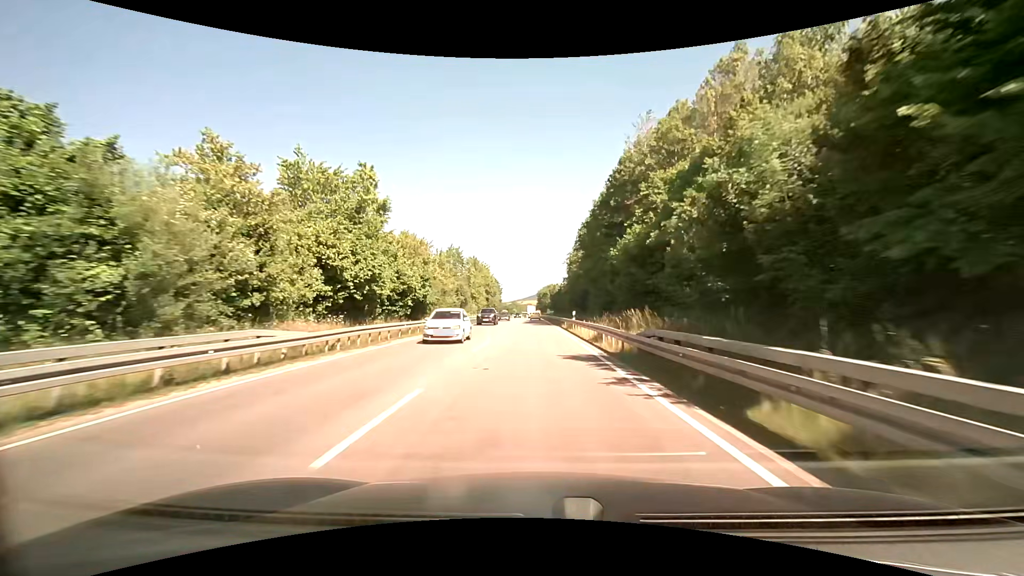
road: primary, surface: asphalt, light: Day
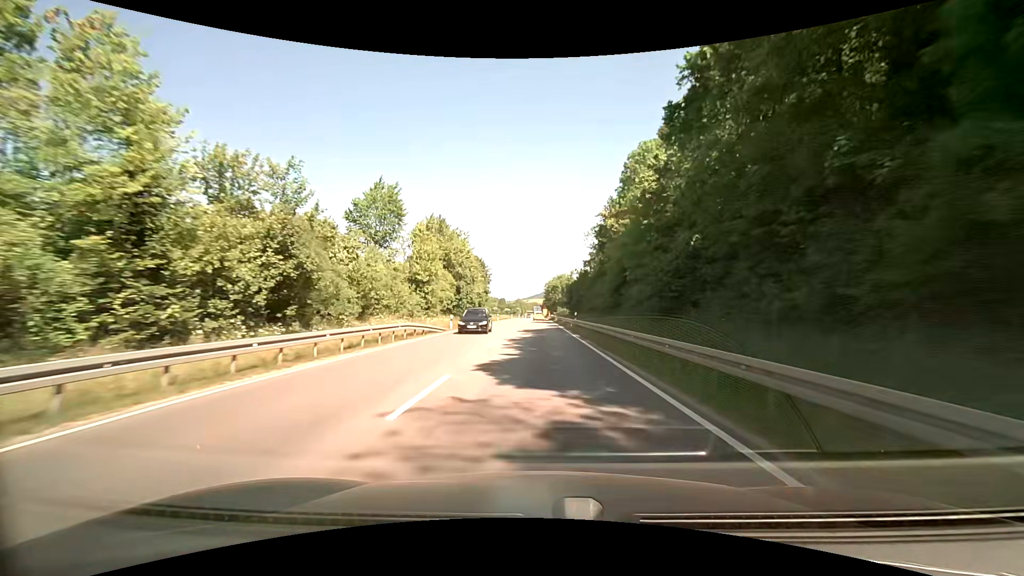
(-0.7, +46.7) m; -1°
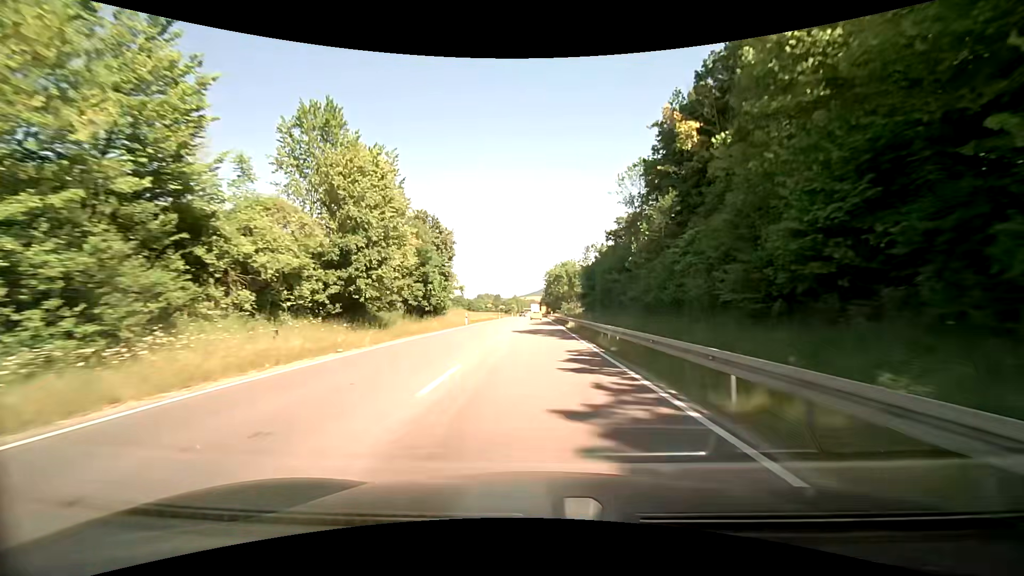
(+0.9, +35.0) m; +1°
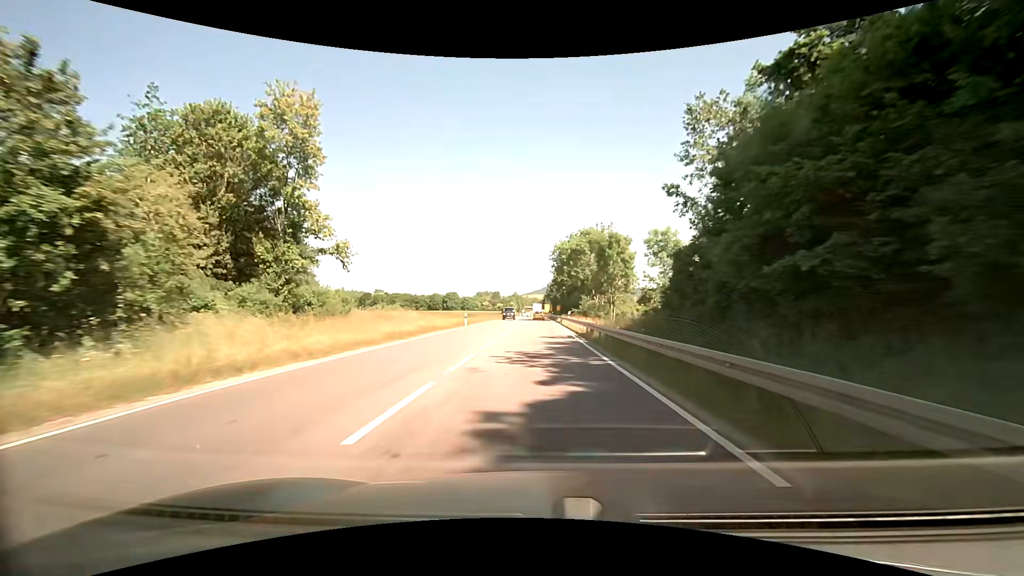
(-0.3, +45.0) m; 0°
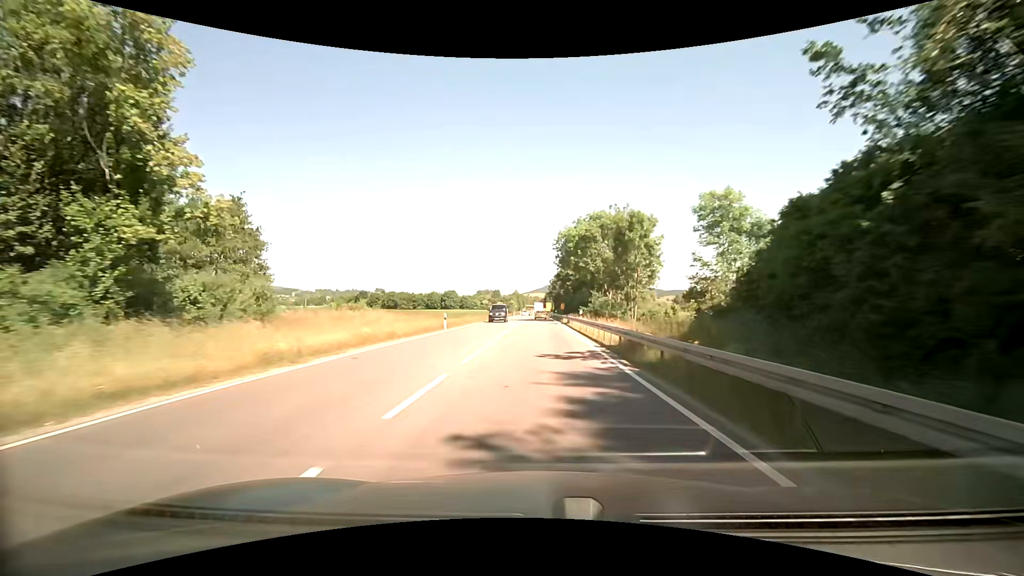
(-0.1, +10.9) m; 0°
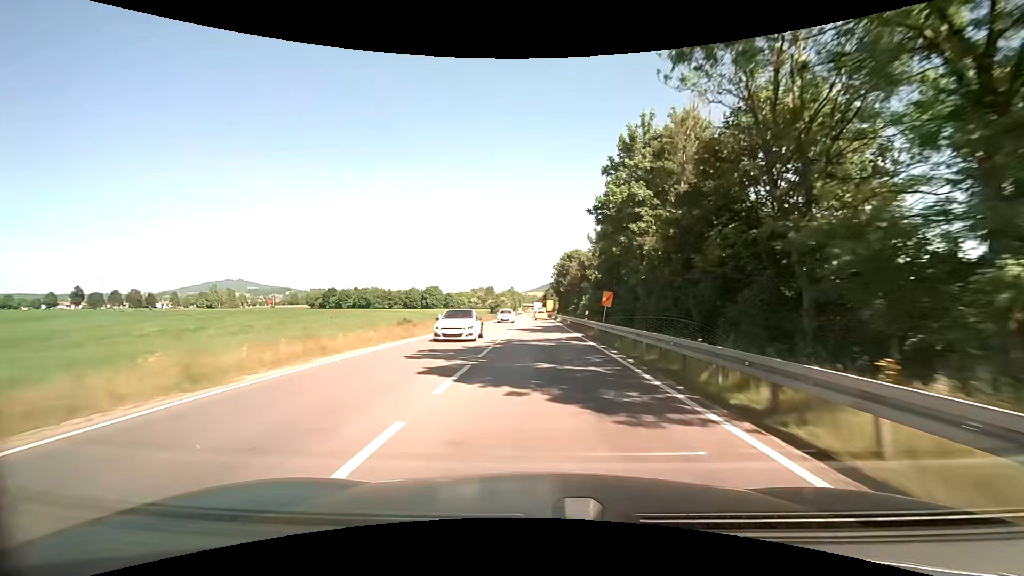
(-0.9, +52.9) m; -1°
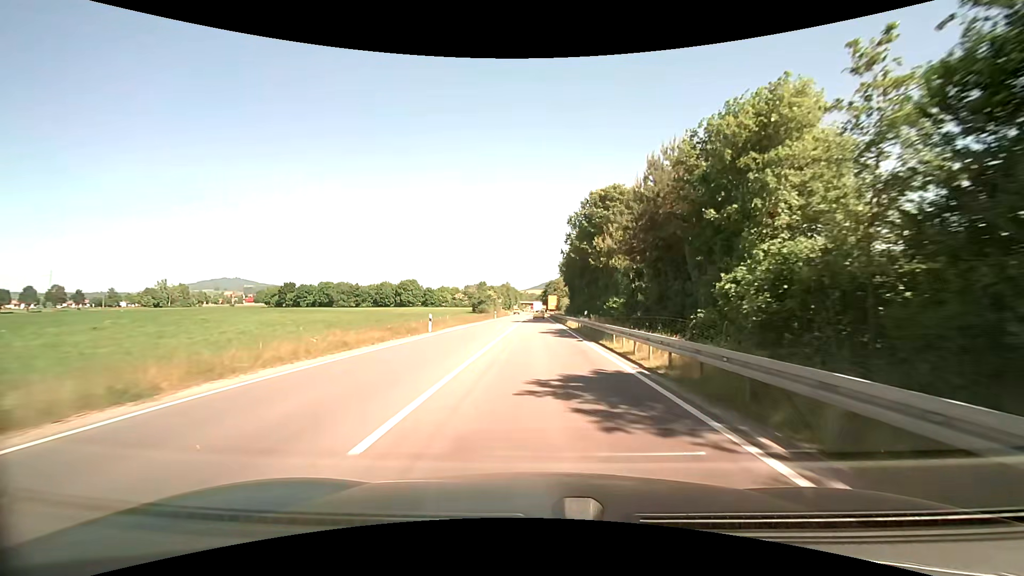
(+0.8, +51.7) m; +1°
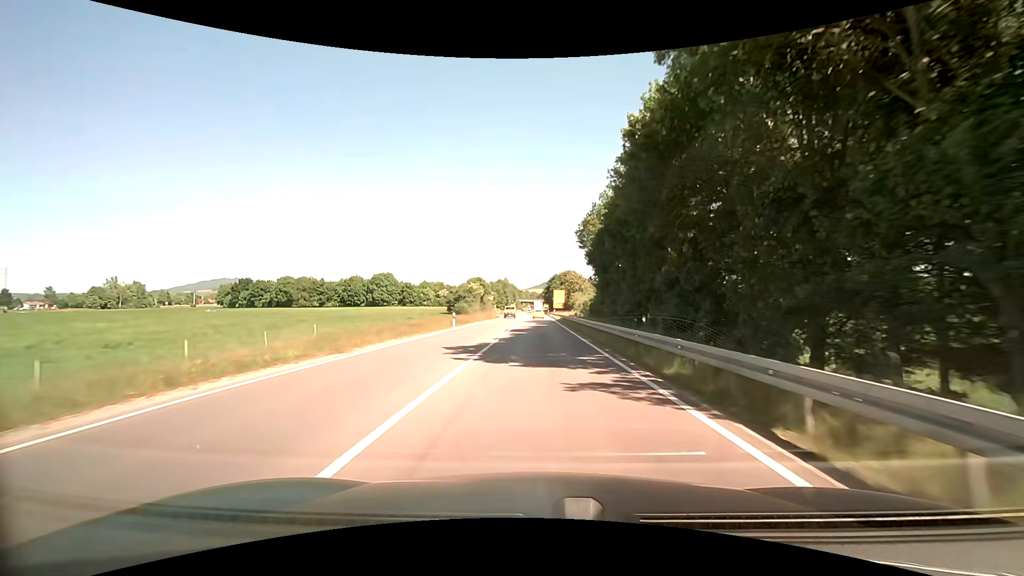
(-0.2, +41.6) m; -1°
(0, +10) (0, +20) (0, +30) (0, +40) (-1, +50) (0, +60) (0, +70) (0, +80) (+1, +90) (+1, +100) m
